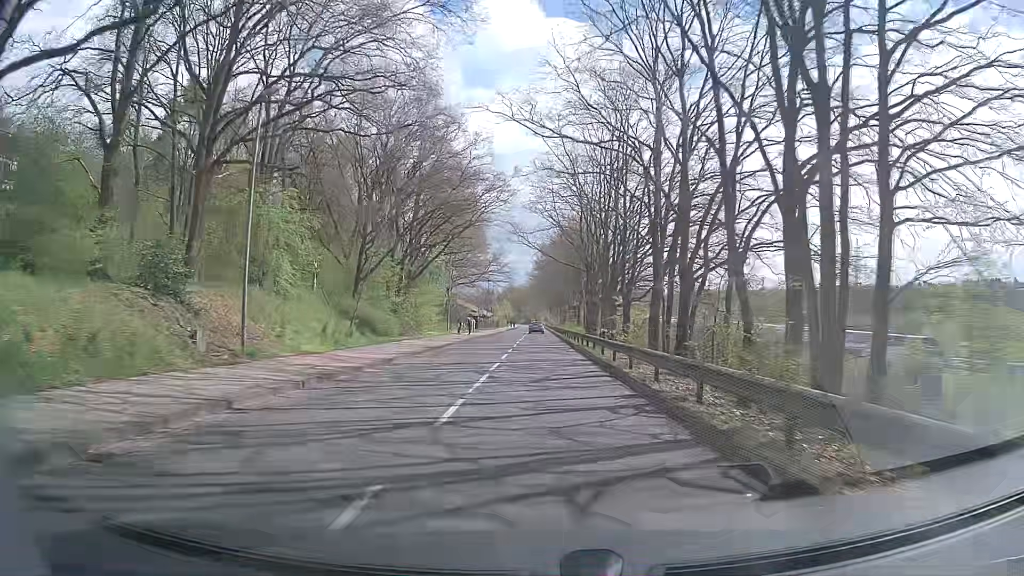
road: tertiary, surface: asphalt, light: Day
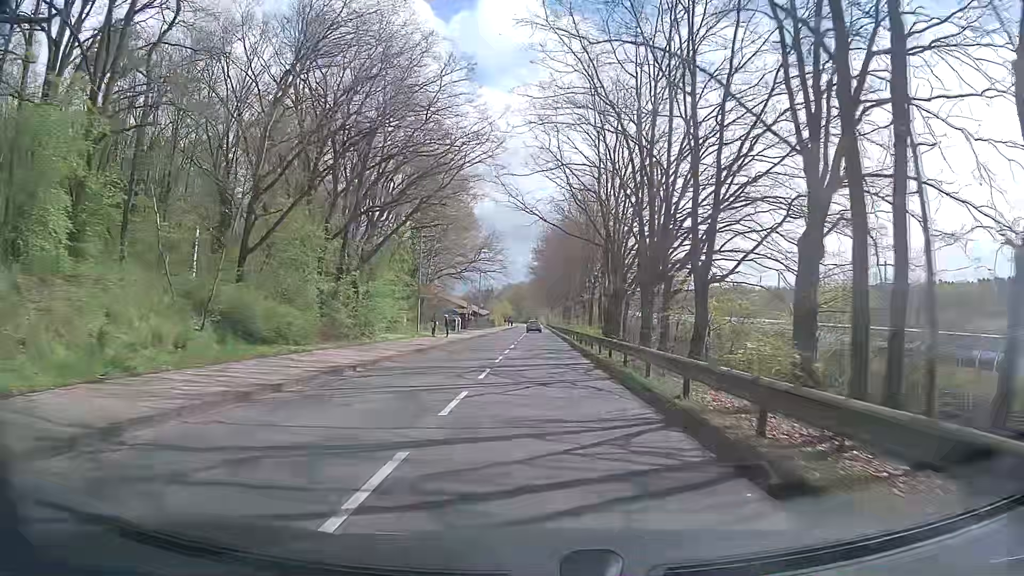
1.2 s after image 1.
(+0.1, +15.3) m; +1°
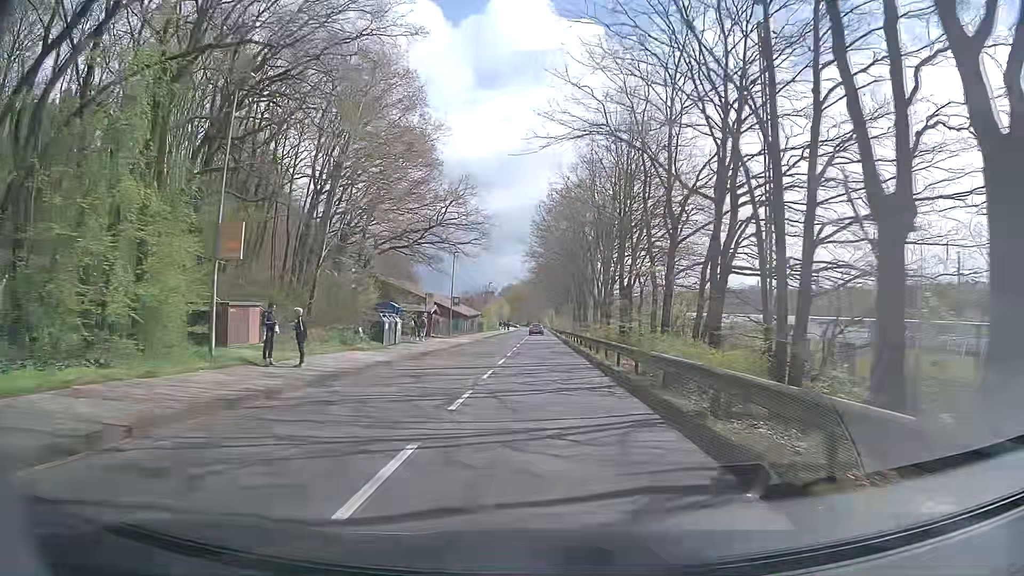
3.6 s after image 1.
(-0.4, +30.1) m; -1°
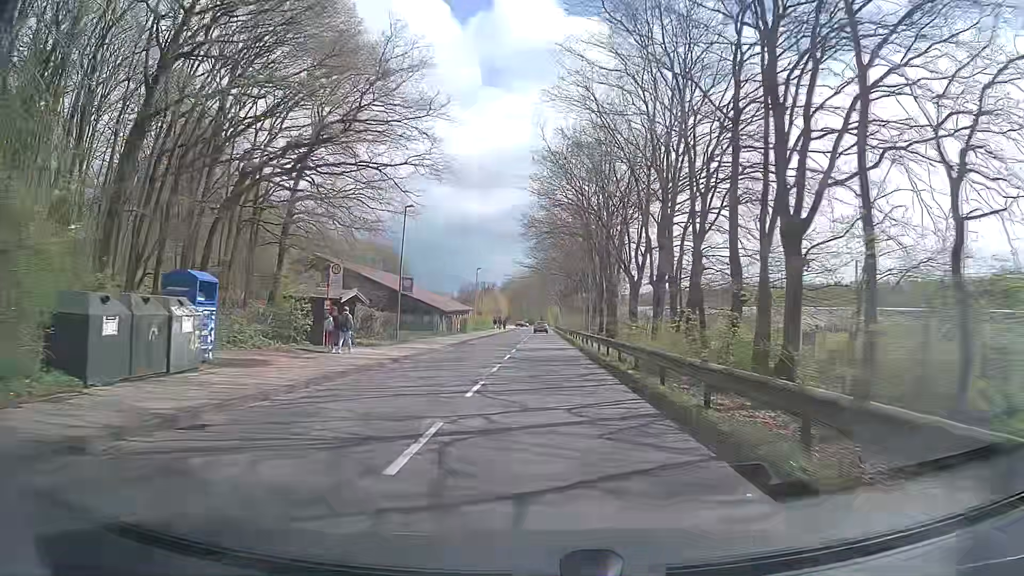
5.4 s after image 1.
(0.0, +23.3) m; 0°
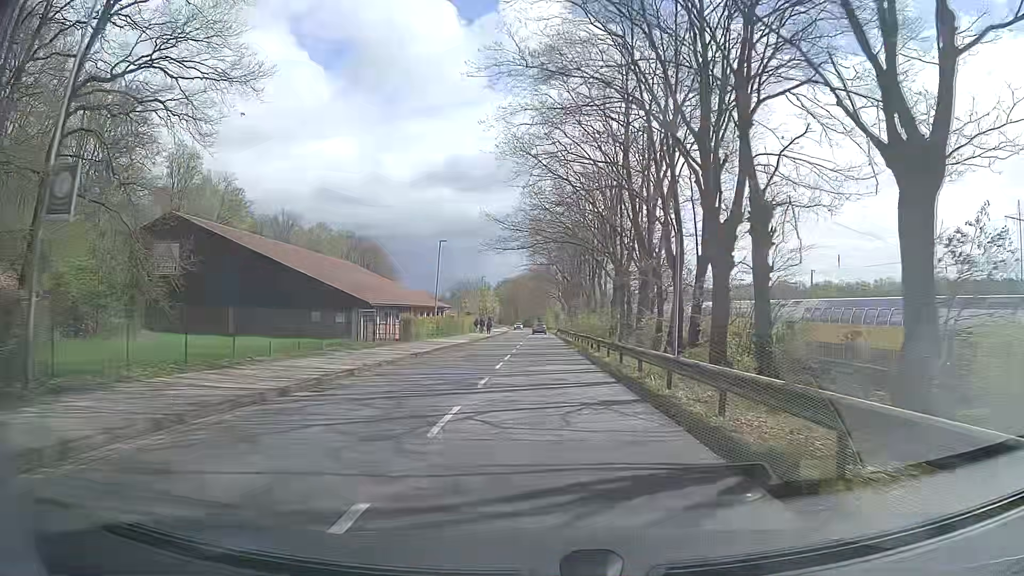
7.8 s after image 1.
(-0.3, +28.8) m; +1°
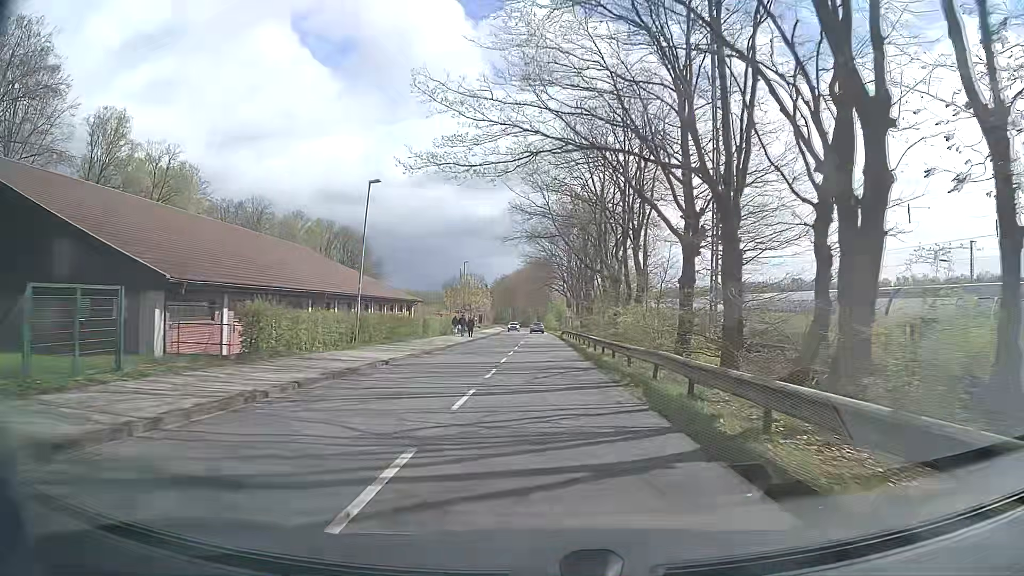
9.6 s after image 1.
(-0.5, +22.3) m; -1°
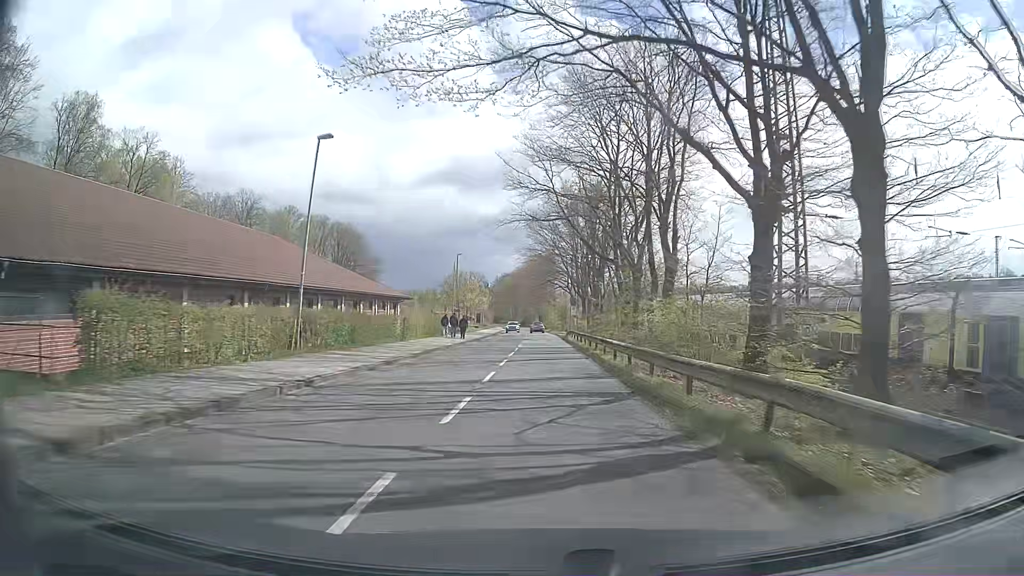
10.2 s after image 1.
(0.0, +7.7) m; -1°
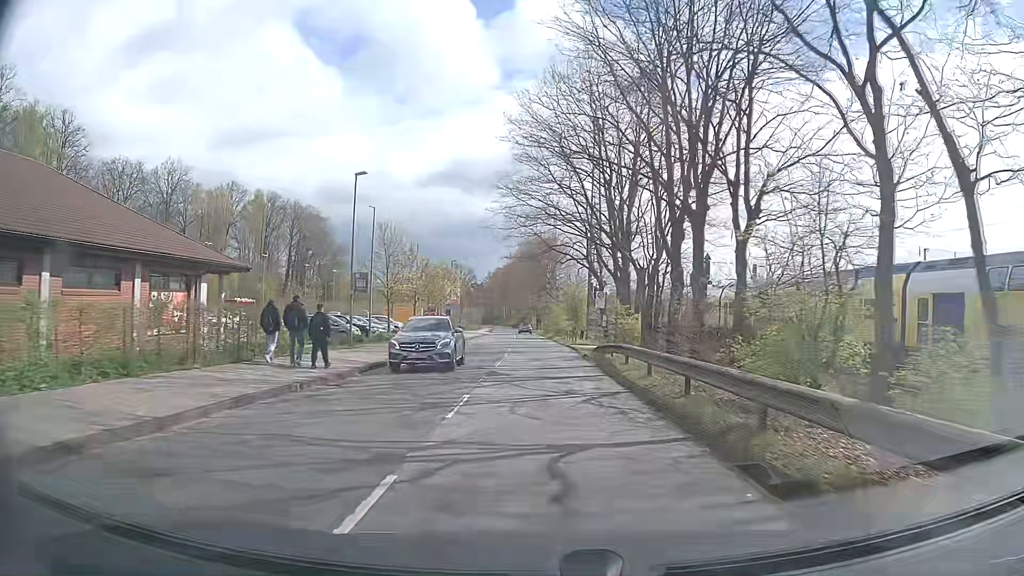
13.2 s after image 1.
(+0.2, +36.0) m; 0°
